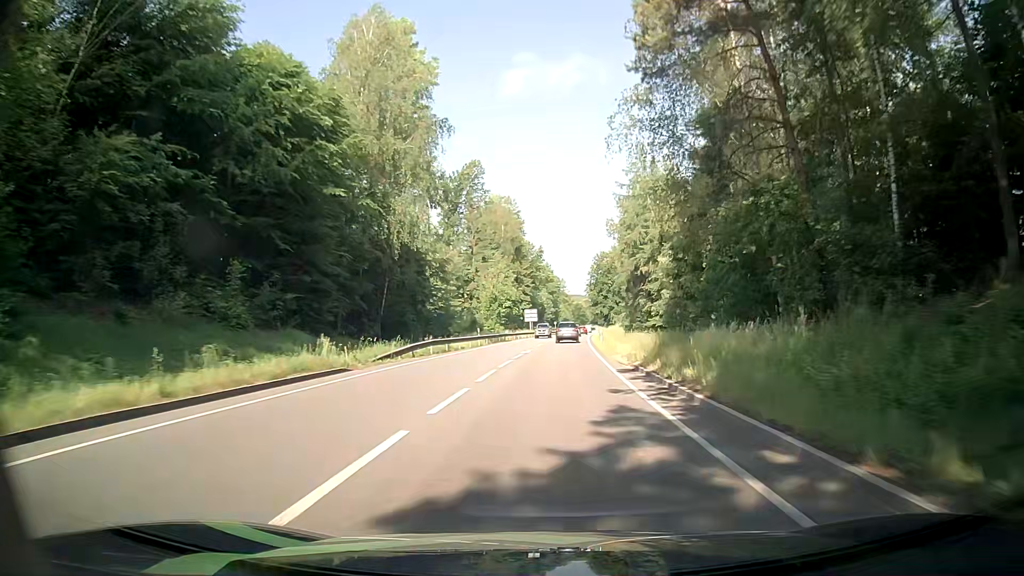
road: primary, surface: asphalt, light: Day
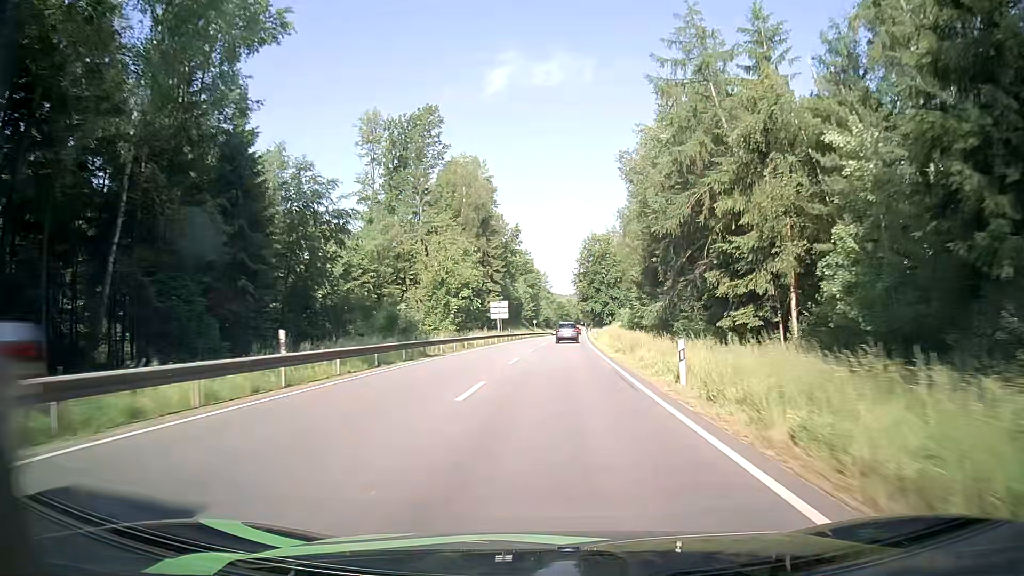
(+0.3, +34.7) m; +1°
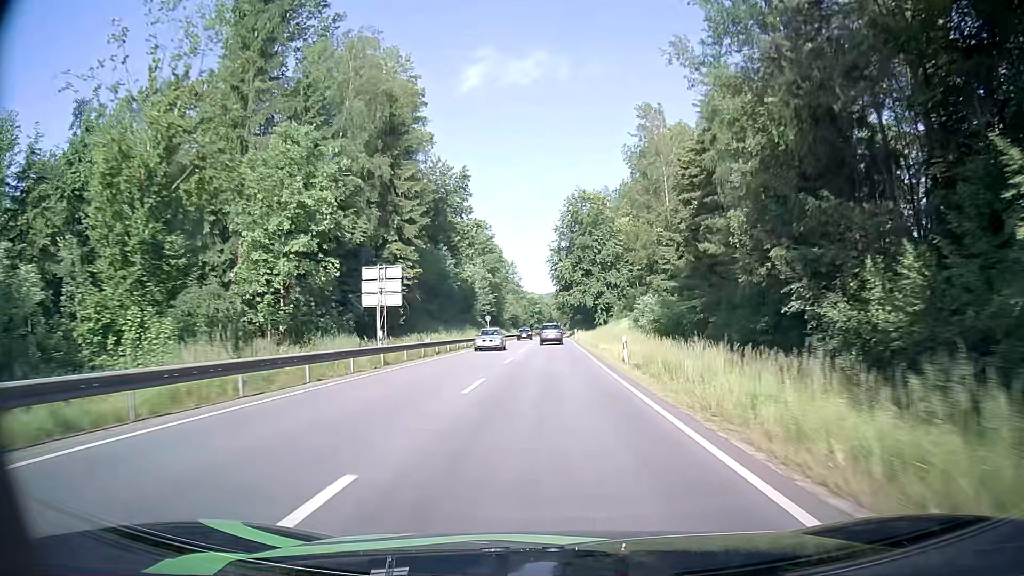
(+1.2, +46.0) m; +3°
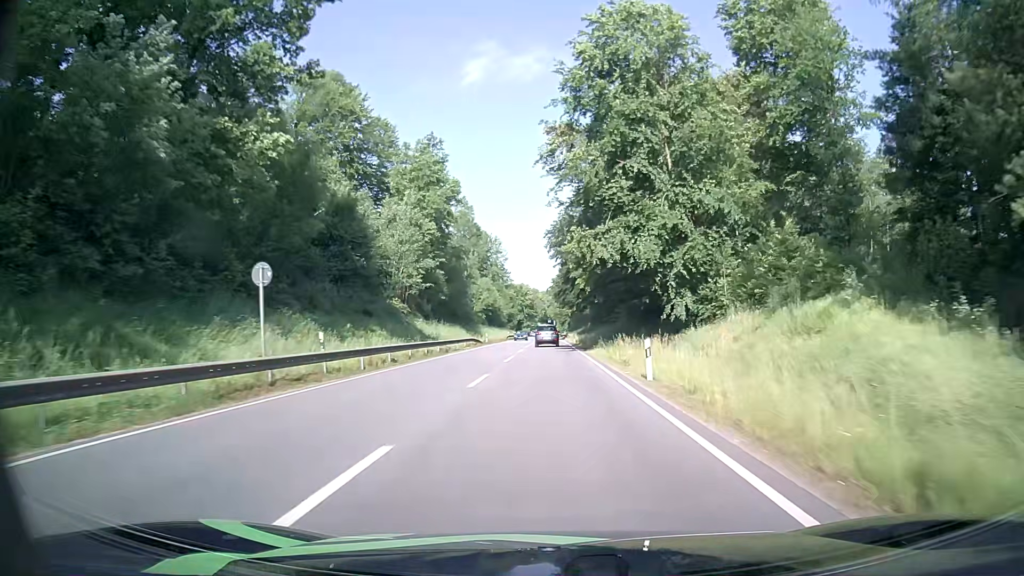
(+0.4, +58.4) m; 0°
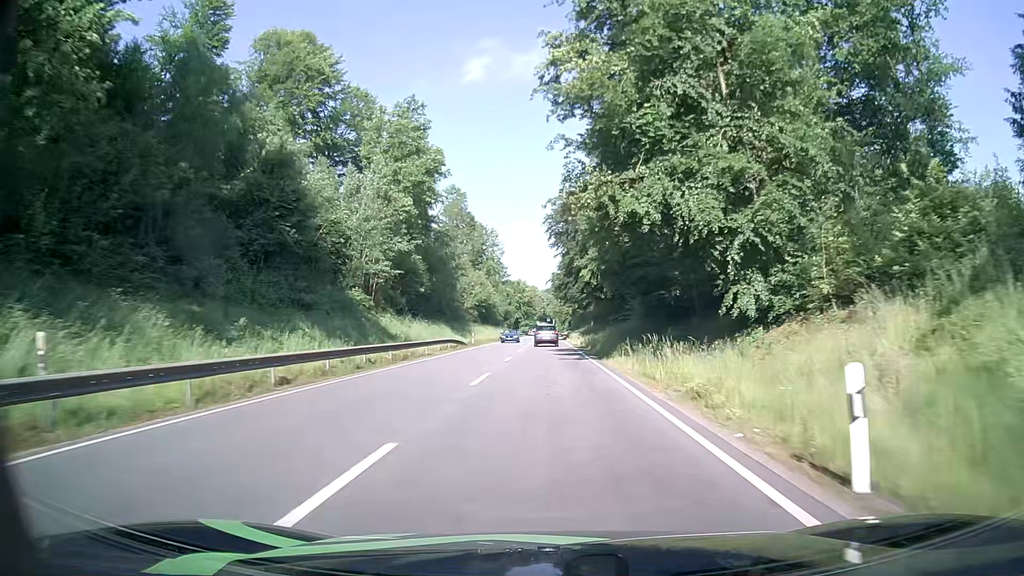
(0.0, +11.9) m; 0°
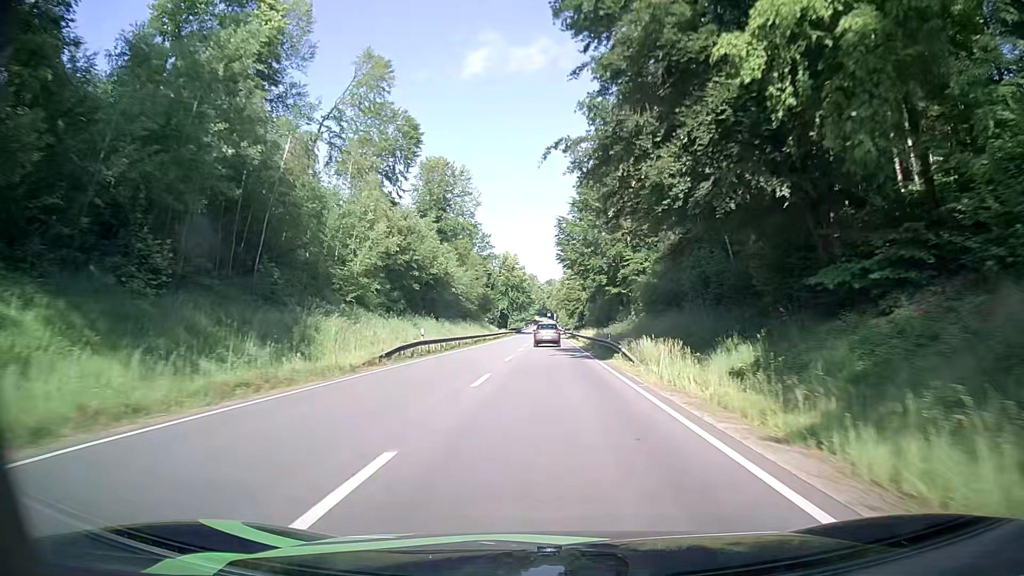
(-0.1, +60.6) m; 0°
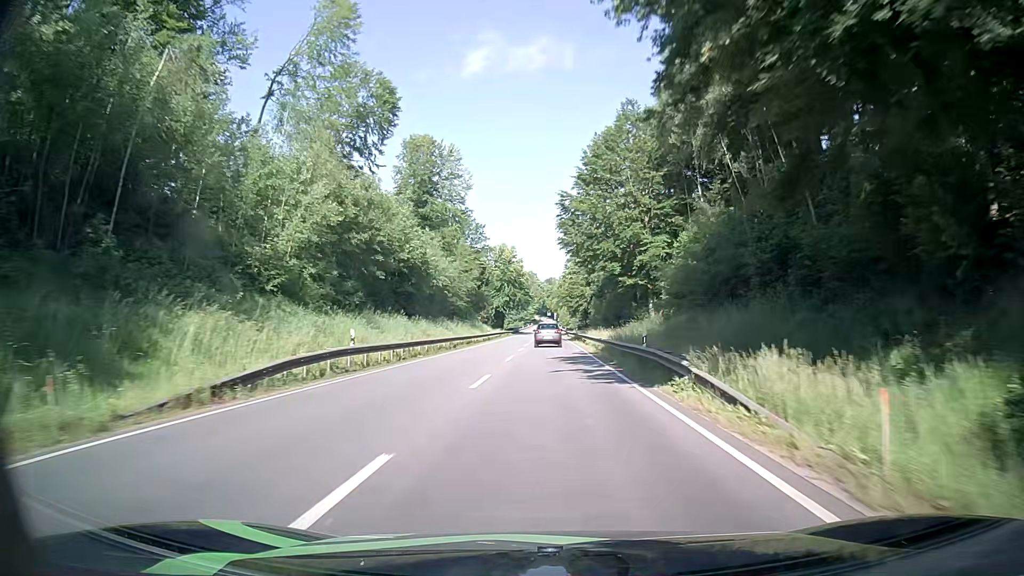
(0.0, +12.4) m; 0°
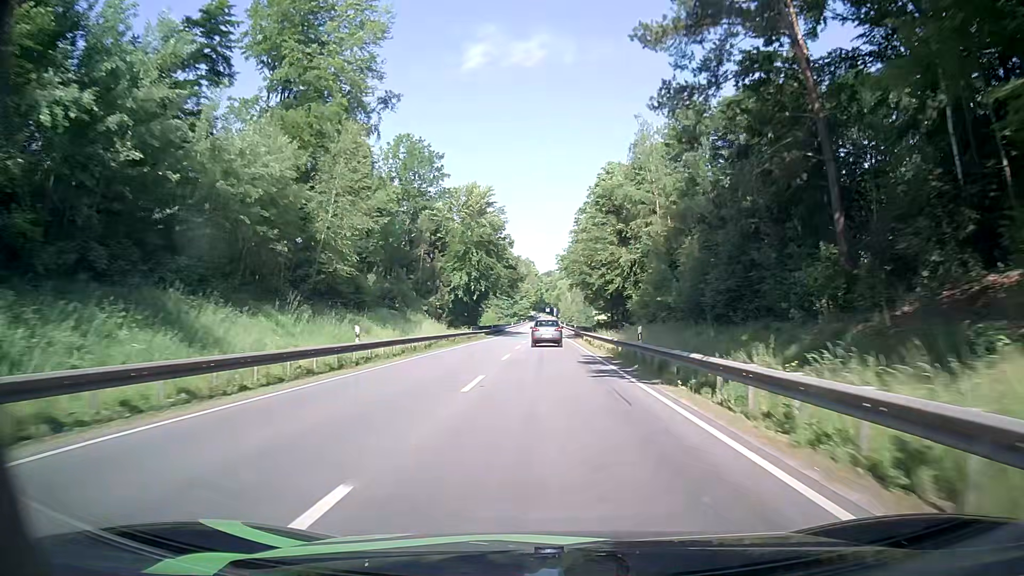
(+0.3, +49.3) m; +1°
(0, +10) (0, +20) (0, +30) (0, +40) (0, +50) (0, +60) (0, +70) (0, +80) (0, +90) (0, +100) m
